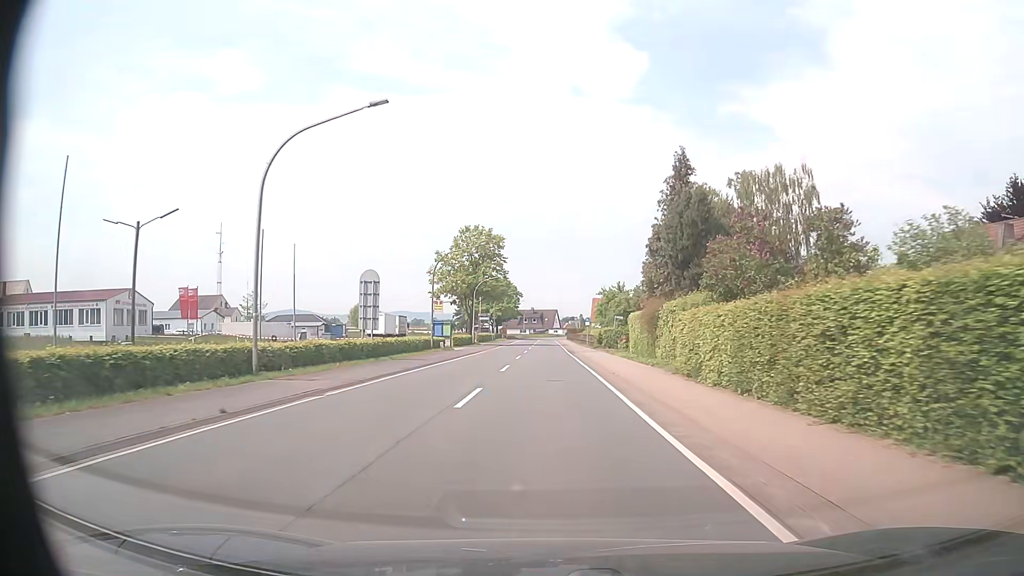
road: primary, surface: asphalt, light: Day
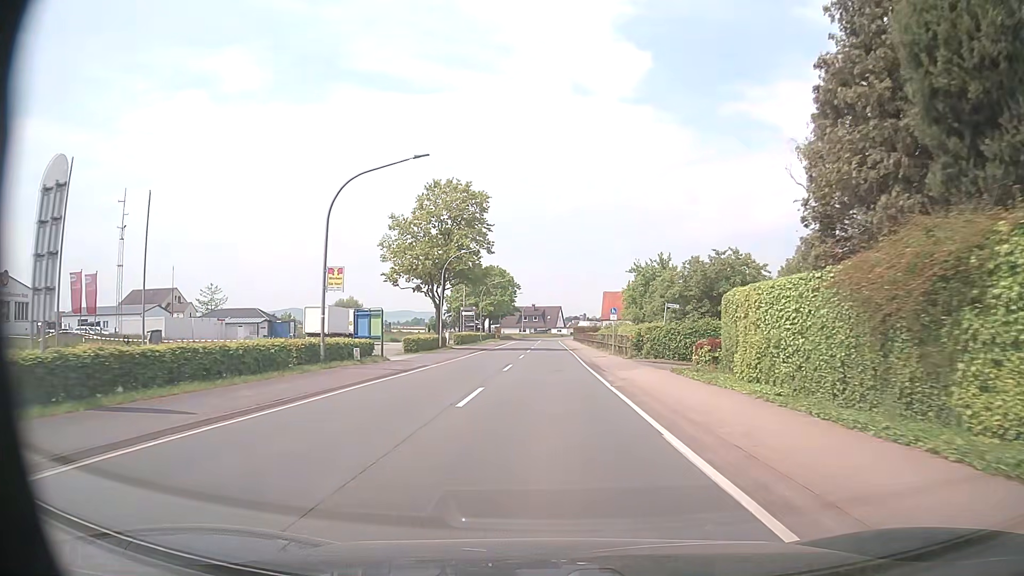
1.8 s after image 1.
(-0.1, +24.2) m; 0°
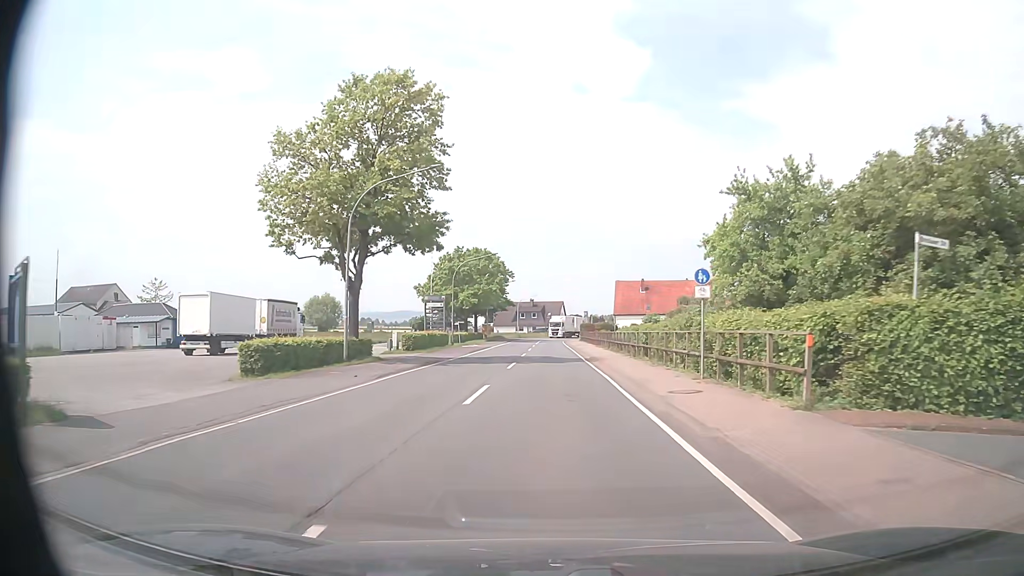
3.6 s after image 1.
(0.0, +24.2) m; 0°
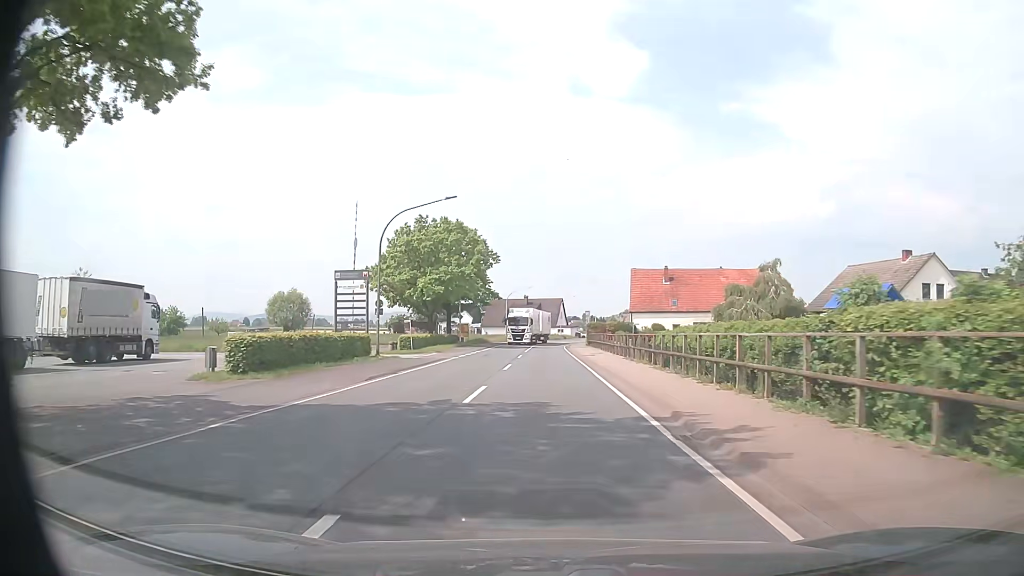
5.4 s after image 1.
(+0.1, +24.2) m; 0°
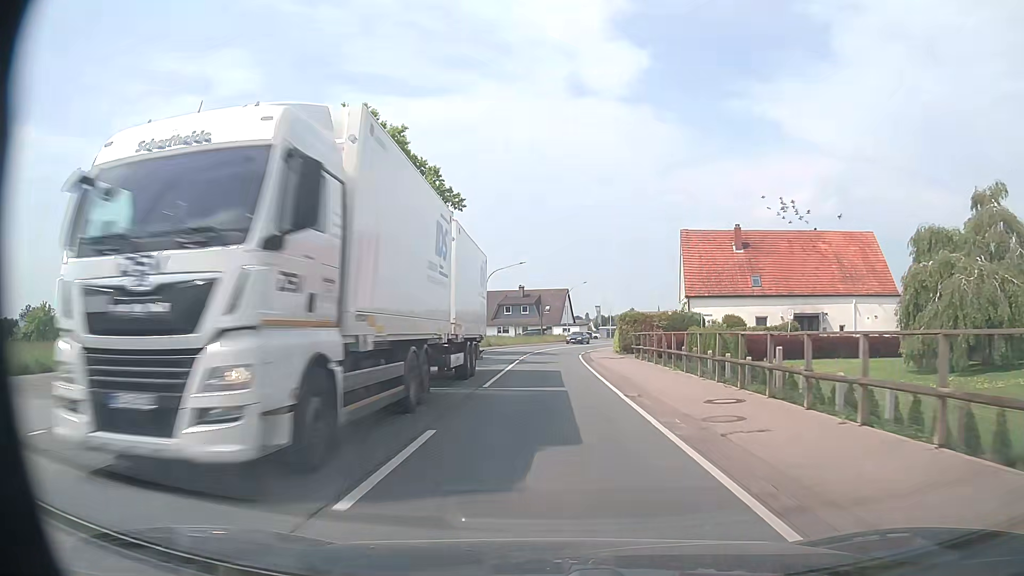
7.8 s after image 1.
(-0.1, +32.2) m; 0°
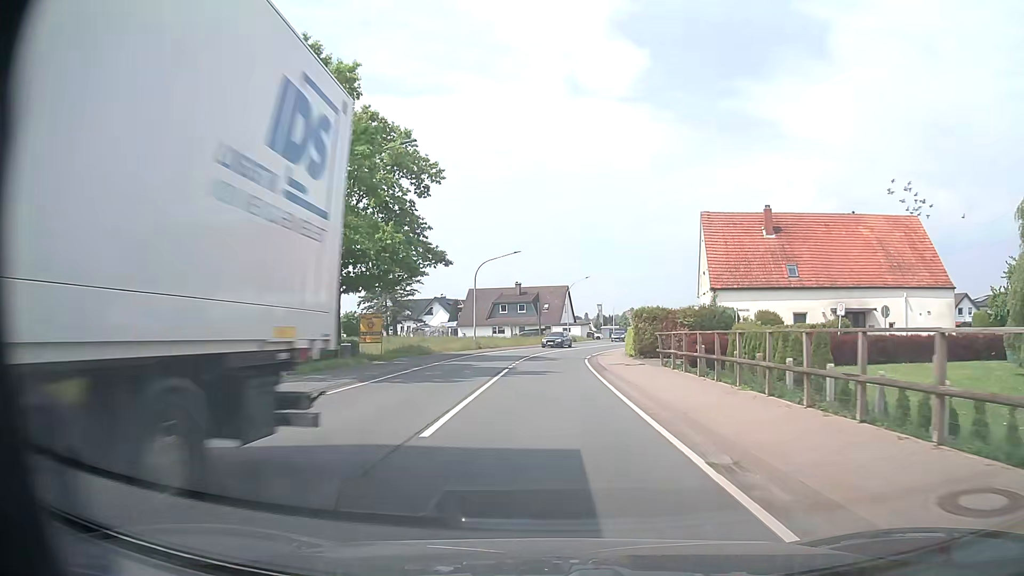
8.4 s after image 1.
(0.0, +8.1) m; 0°
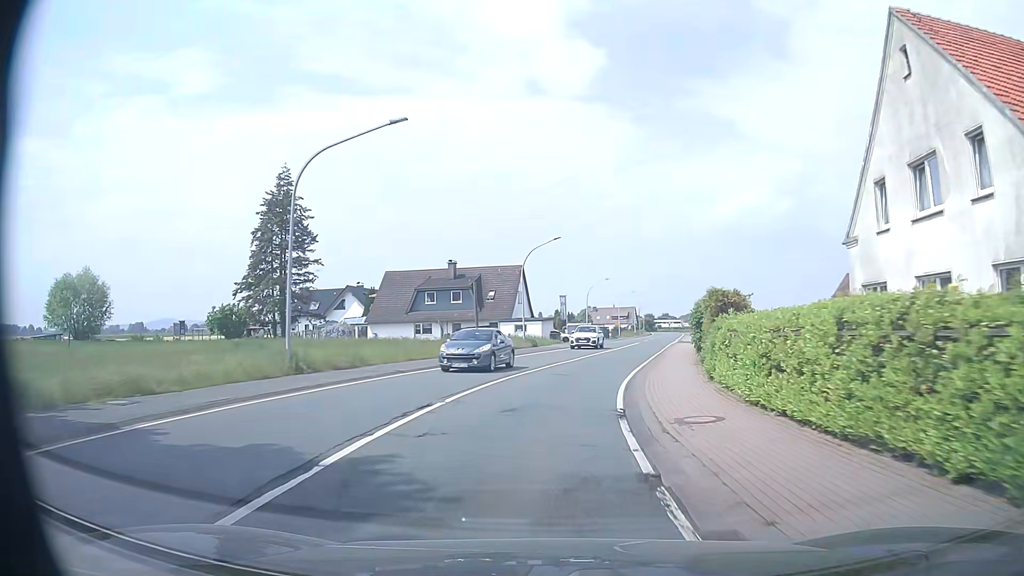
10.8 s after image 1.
(+0.6, +32.2) m; +4°
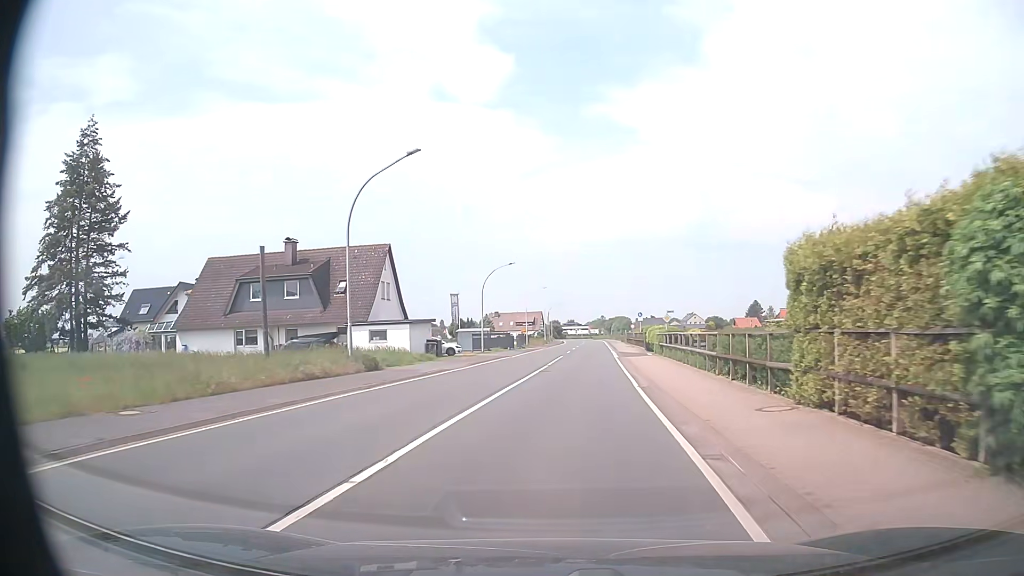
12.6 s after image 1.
(+1.8, +24.1) m; +8°
(0, +10) (+1, +20) (+1, +30) (+2, +40) (+3, +50) (+3, +60) (+4, +70) (+5, +80) (+5, +90) (+6, +100) m
